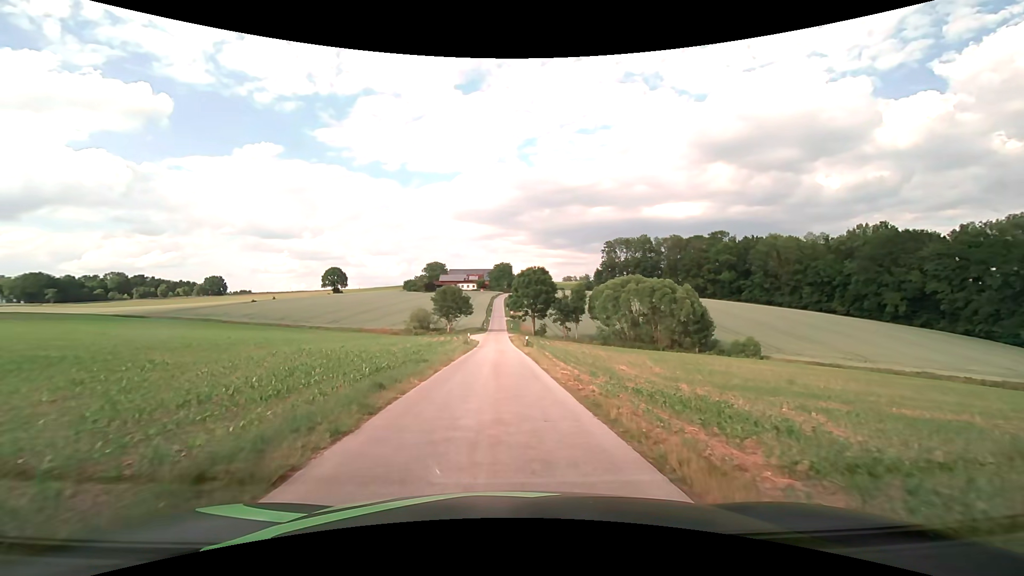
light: Day
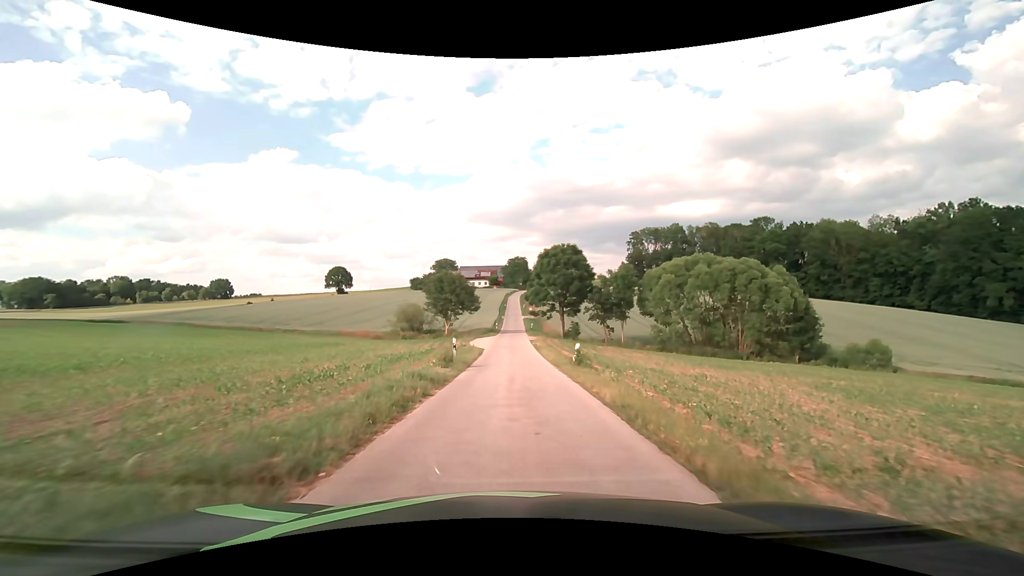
(-0.4, +22.7) m; -2°
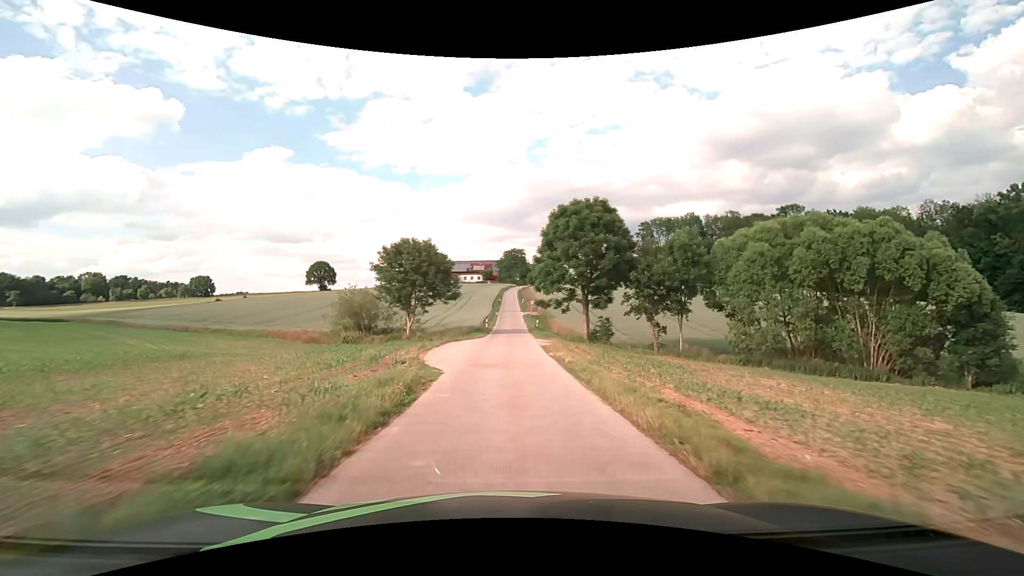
(+0.1, +21.6) m; +1°
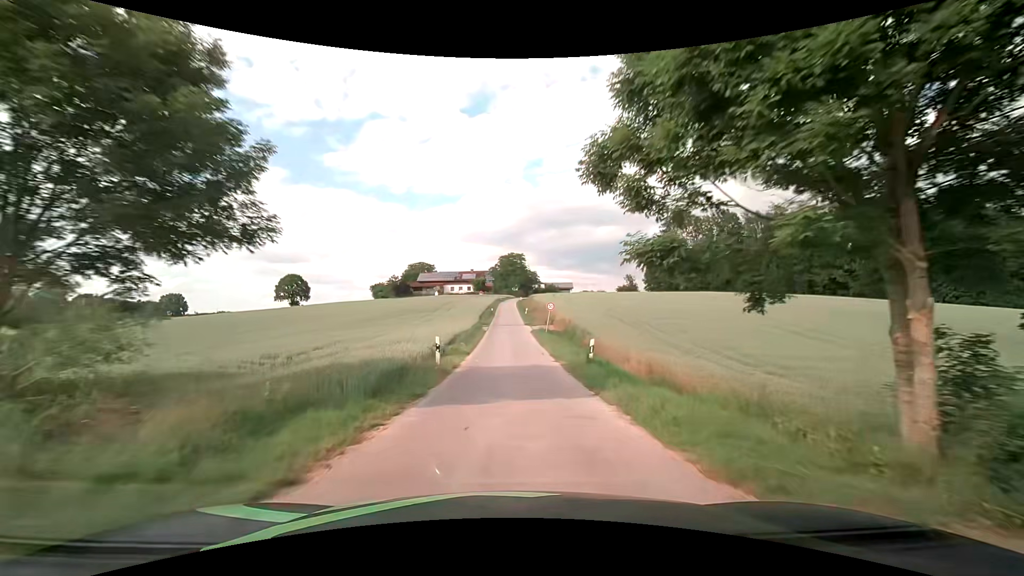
(+0.1, +32.5) m; 0°
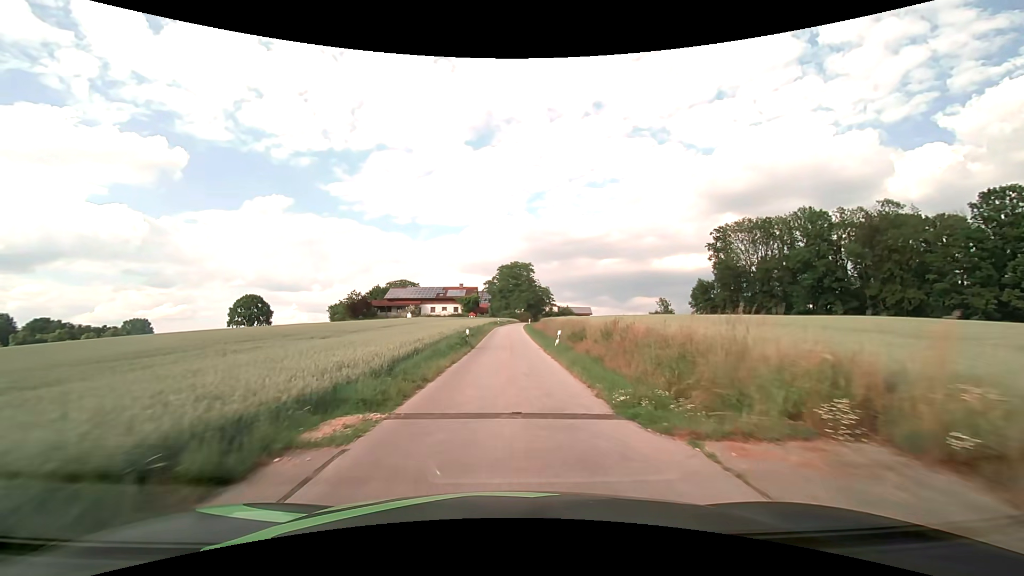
(+0.2, +41.2) m; 0°
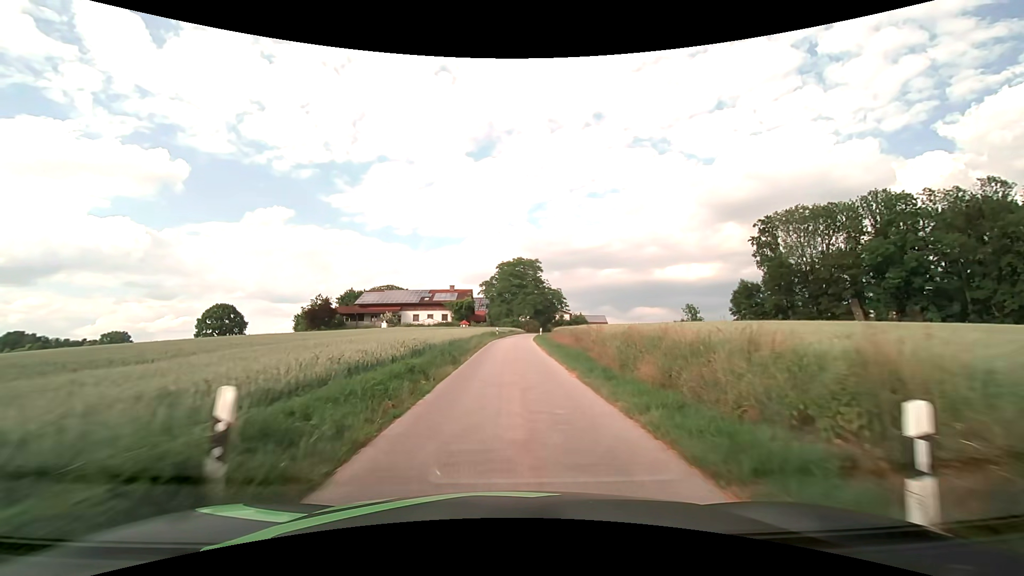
(-0.1, +21.7) m; 0°
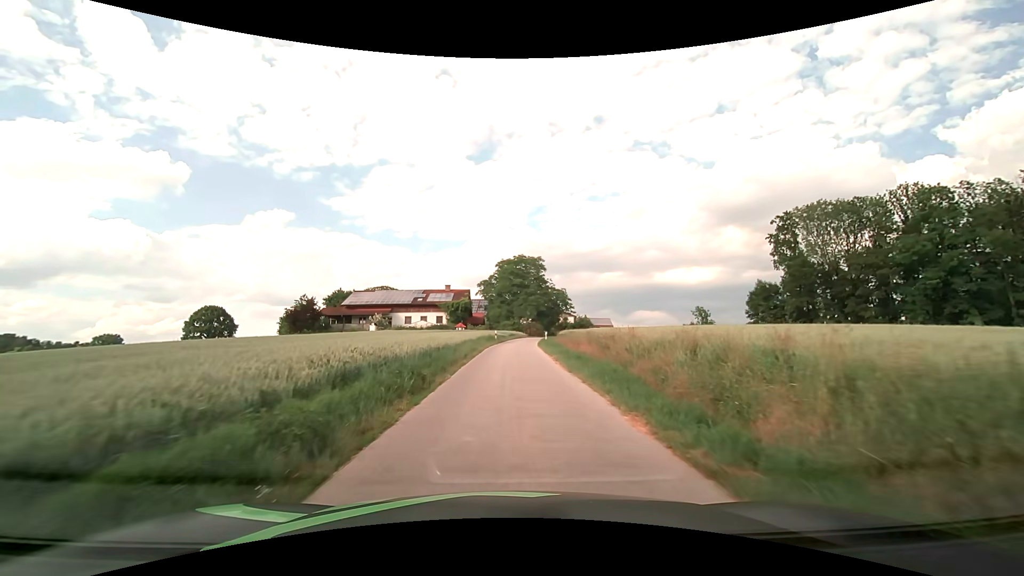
(0.0, +6.9) m; 0°
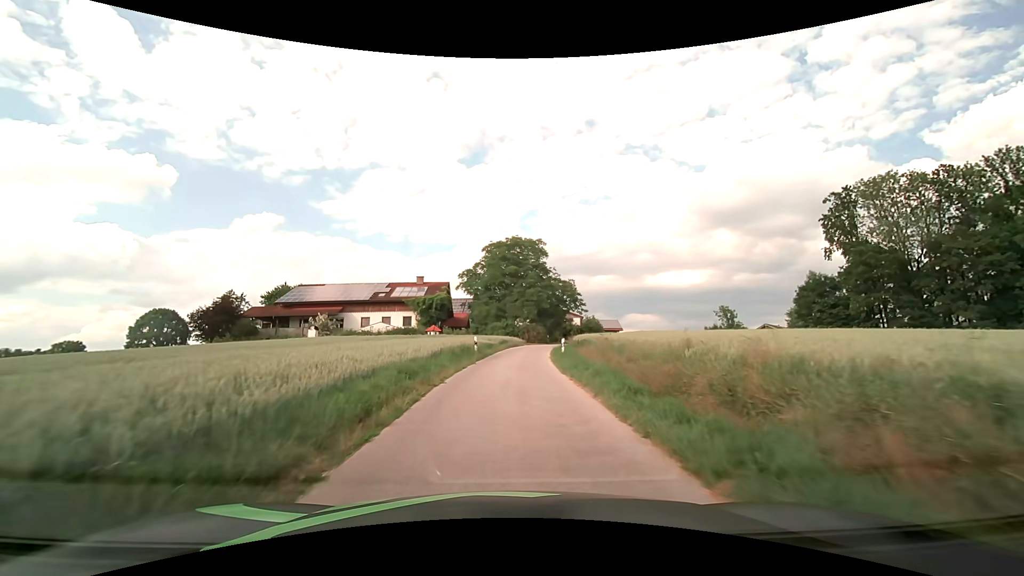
(+0.2, +19.5) m; +1°
(0, +10) (0, +20) (+1, +30) (+2, +40) (+4, +50) (+7, +59) (+11, +68) (+15, +78) (+18, +87) (+22, +96) m
